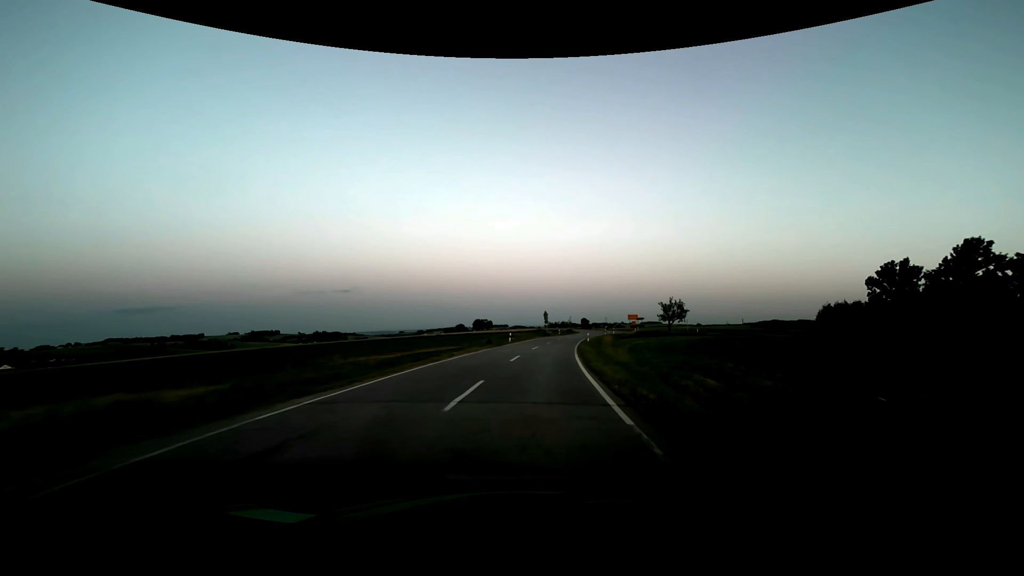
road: secondary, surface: asphalt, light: Dusk
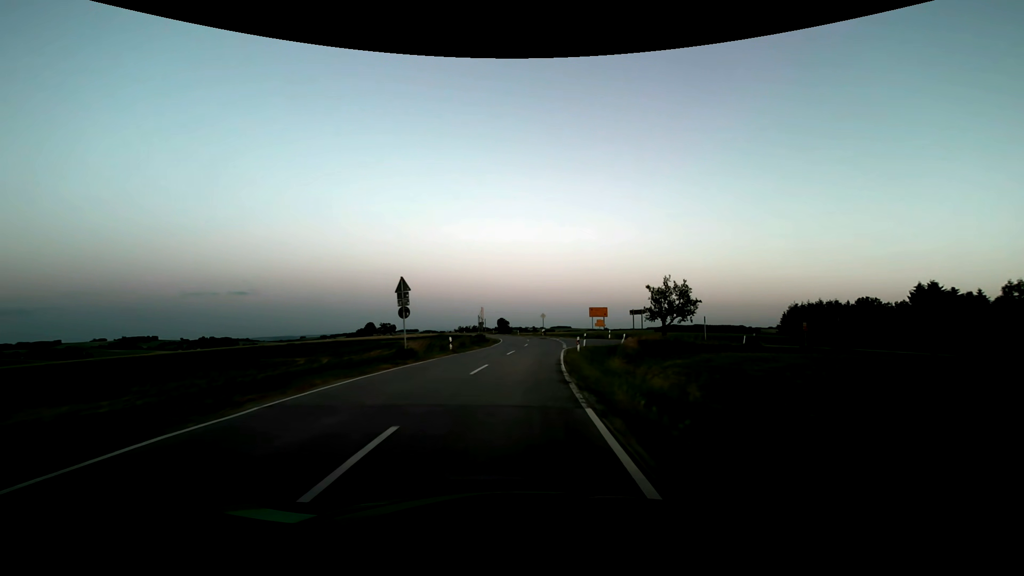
(+5.6, +53.3) m; +10°
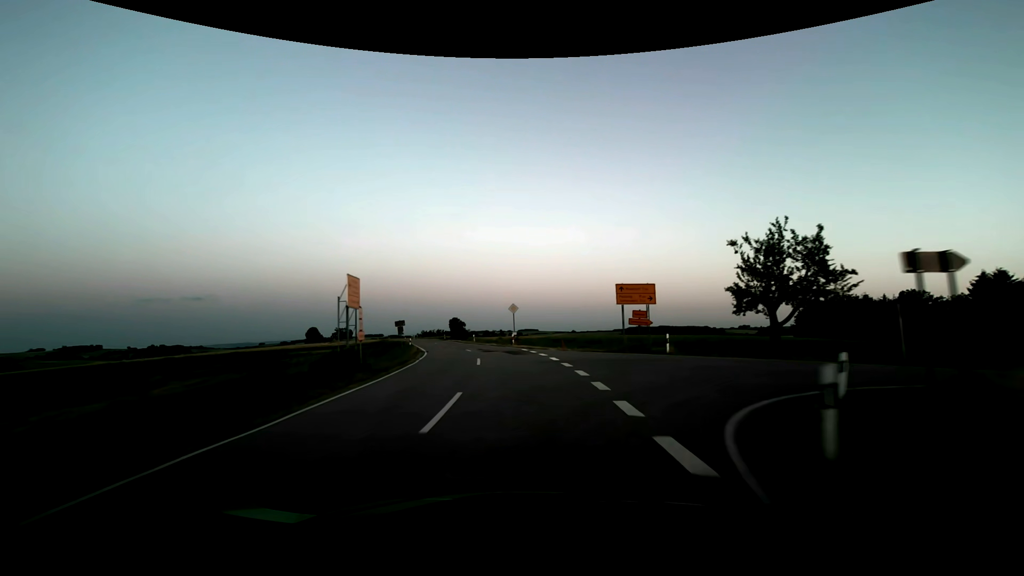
(+1.3, +32.1) m; +4°
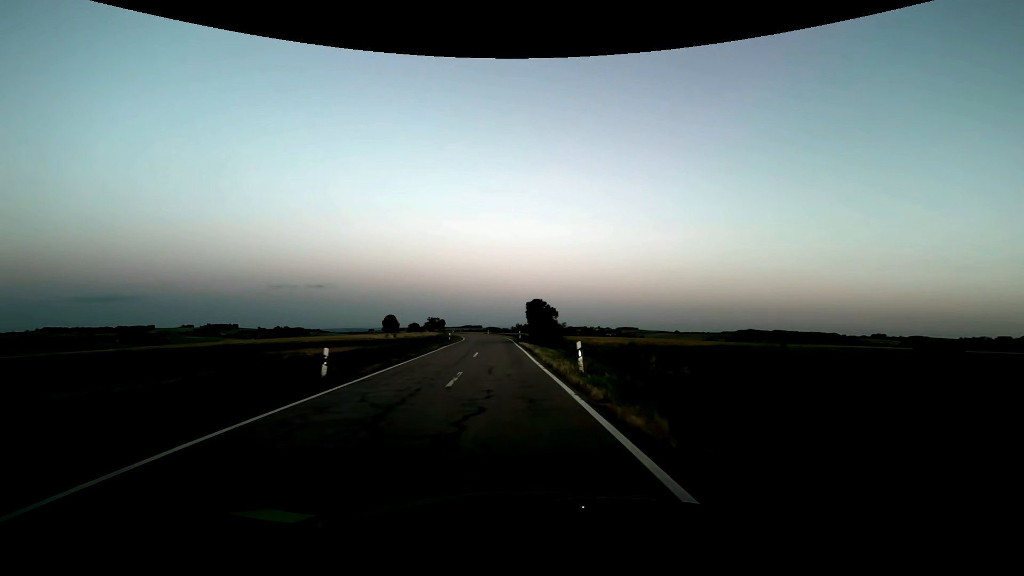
(-3.7, +42.6) m; -11°
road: tertiary
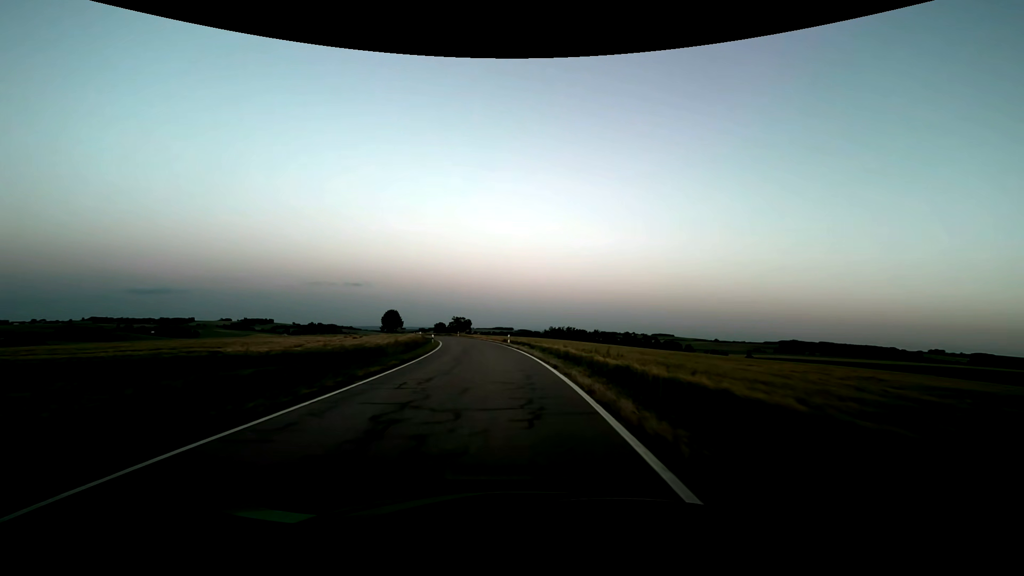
(-2.2, +53.8) m; -4°
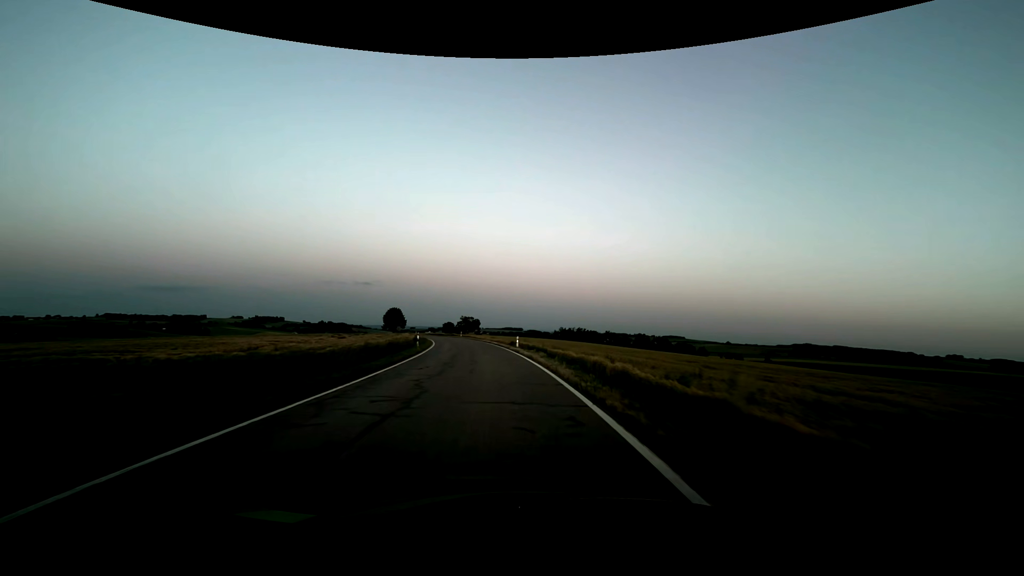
(-0.1, +10.8) m; -1°
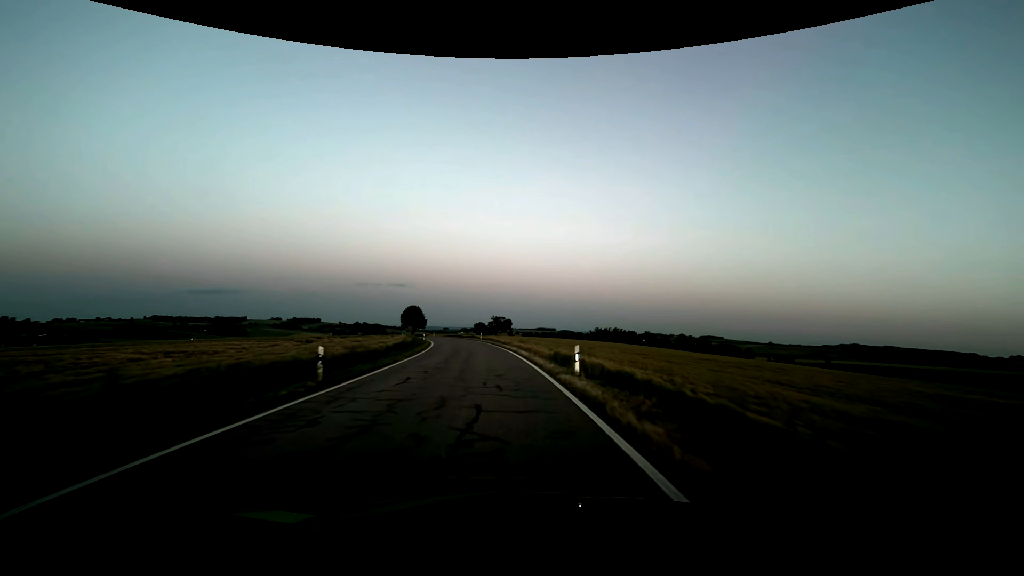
(-0.7, +21.6) m; -4°
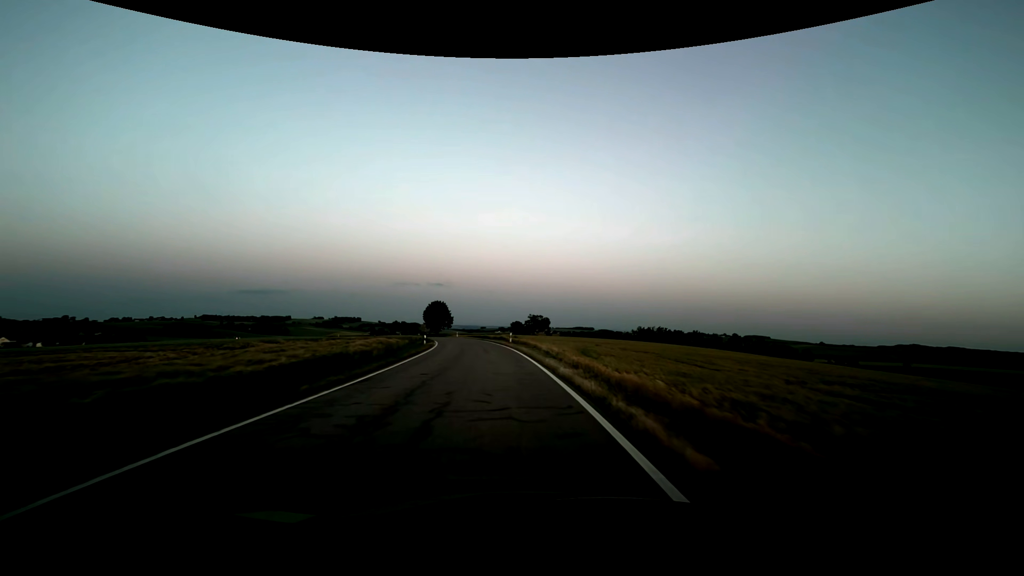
(-0.8, +21.6) m; -4°
(0, +10) (-1, +20) (-1, +30) (-2, +40) (-4, +50) (-5, +60) (-7, +69) (-10, +79) (-12, +89) (-15, +98) m
